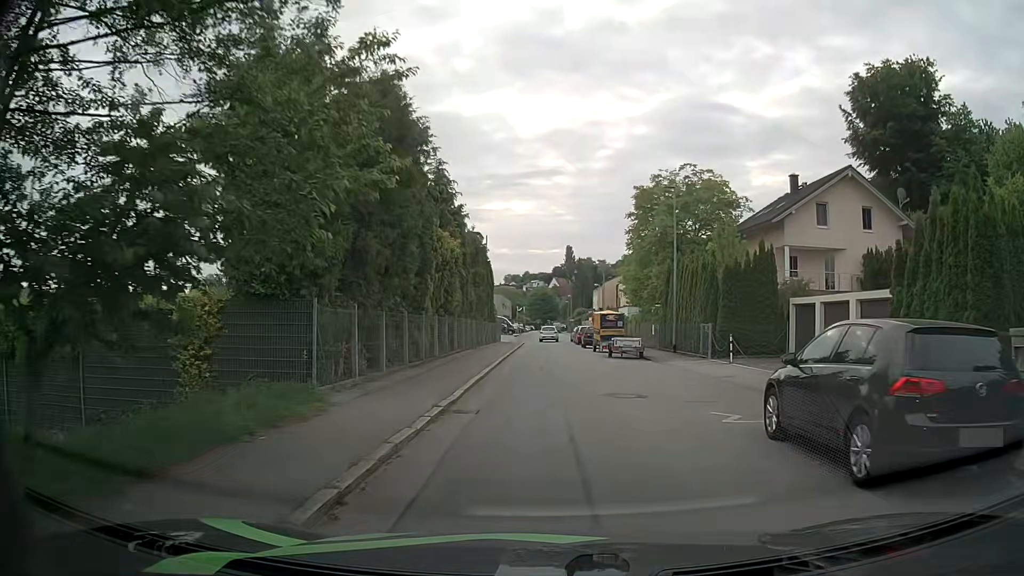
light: Day
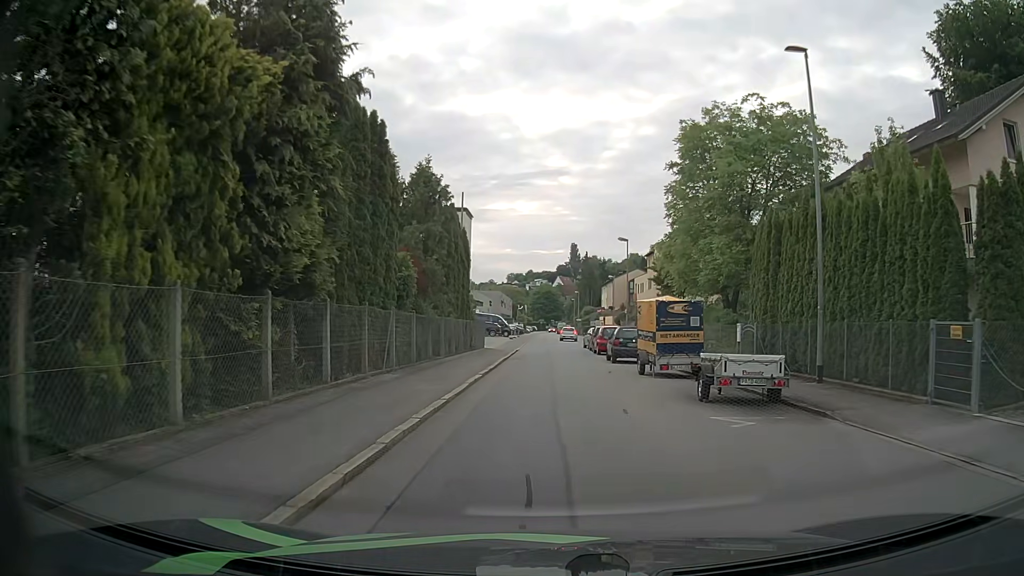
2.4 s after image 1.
(+0.3, +17.9) m; 0°
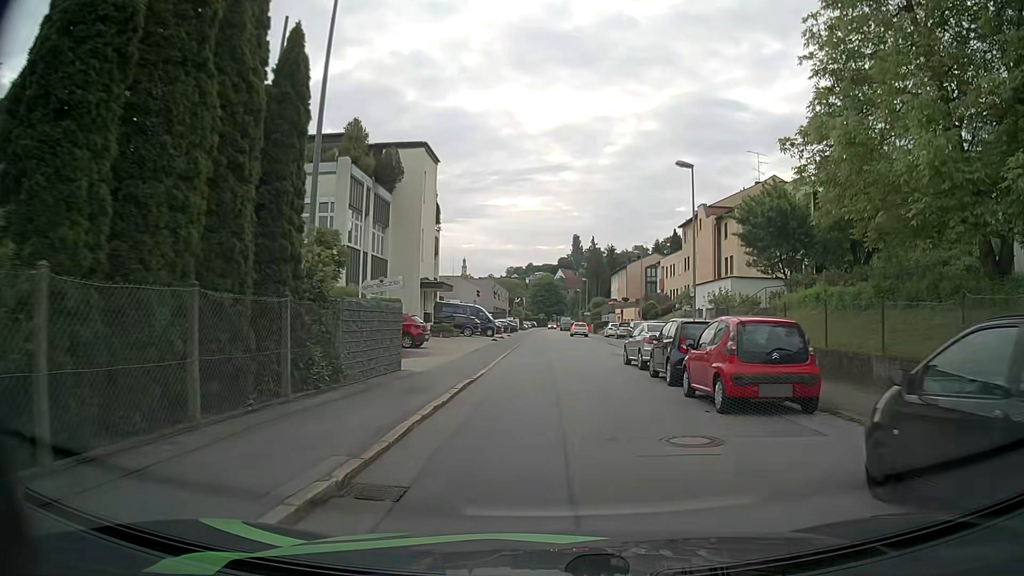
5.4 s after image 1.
(0.0, +23.8) m; 0°
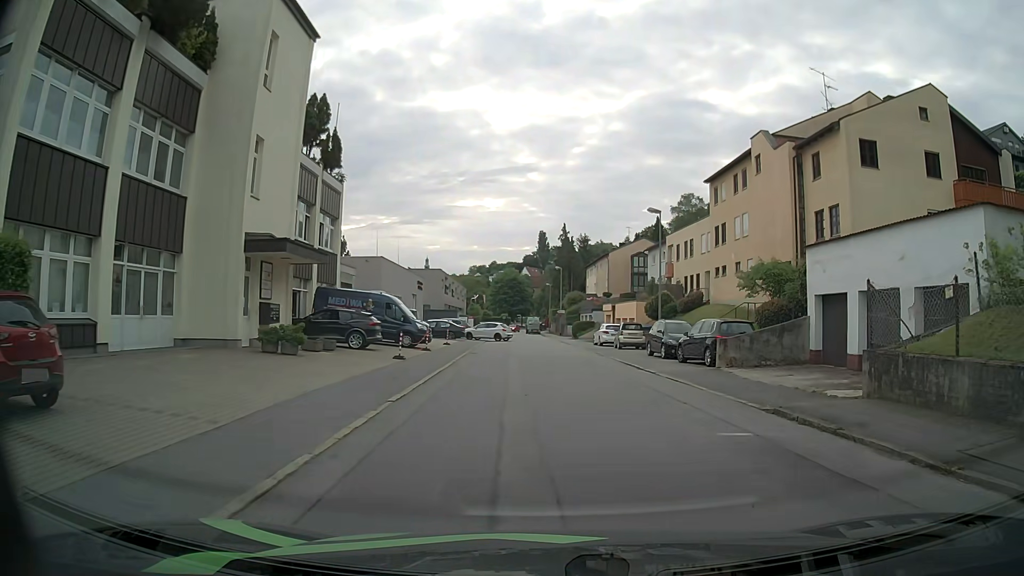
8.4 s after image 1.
(+0.3, +23.3) m; +3°
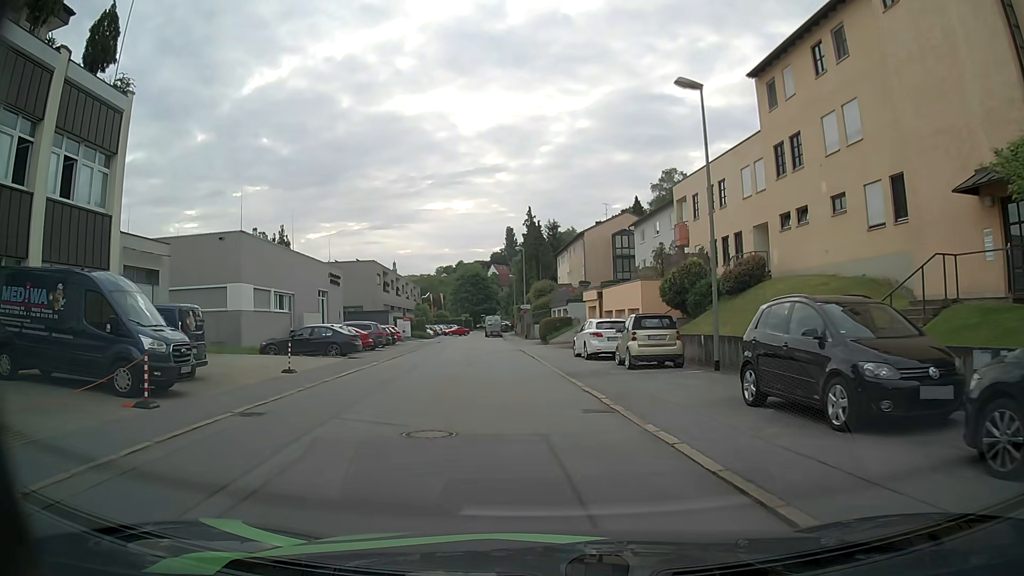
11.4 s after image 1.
(+1.1, +19.9) m; +3°
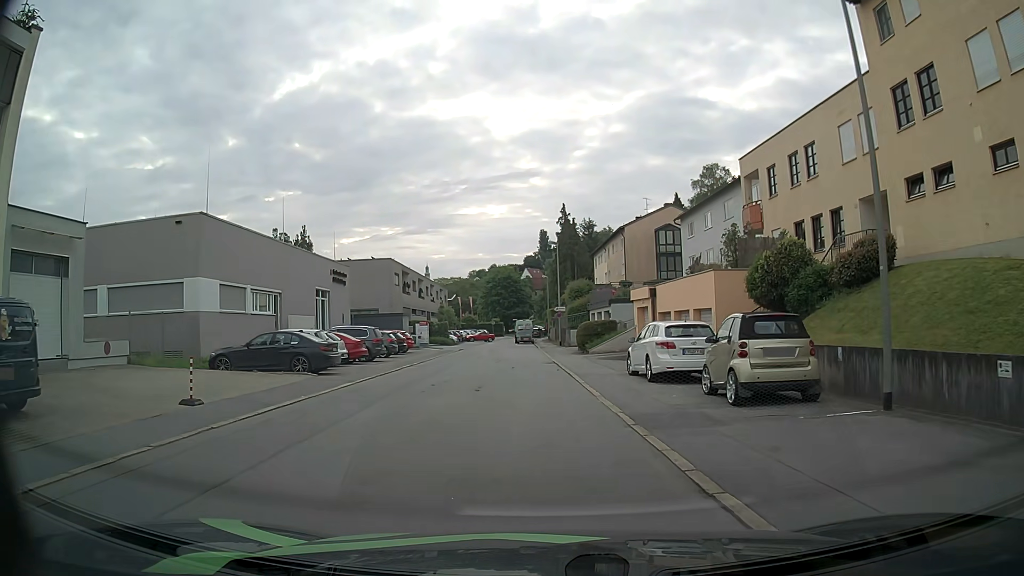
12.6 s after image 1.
(-0.2, +7.9) m; -3°
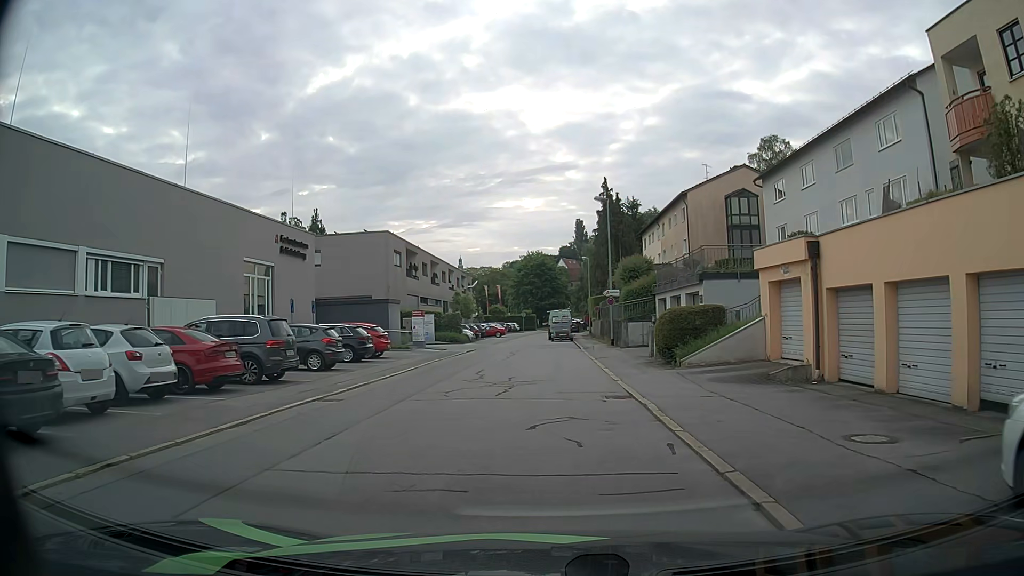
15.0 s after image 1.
(-0.7, +15.8) m; -3°
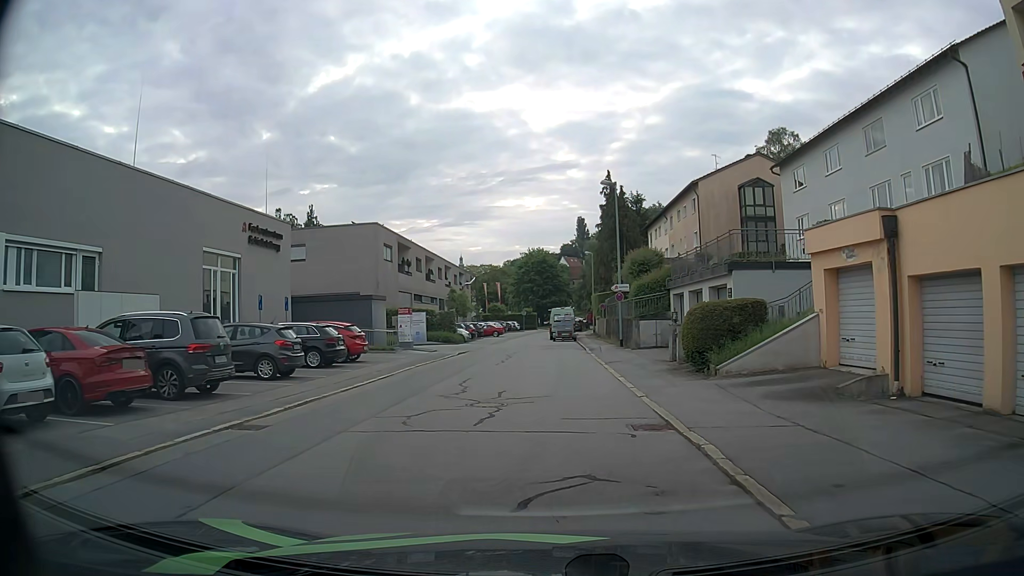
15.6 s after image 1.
(0.0, +3.9) m; 0°
(0, +10) (0, +20) (0, +30) (-1, +40) (-2, +50) (-2, +60) (-1, +70) (0, +80) (+1, +90) (+2, +100) m
